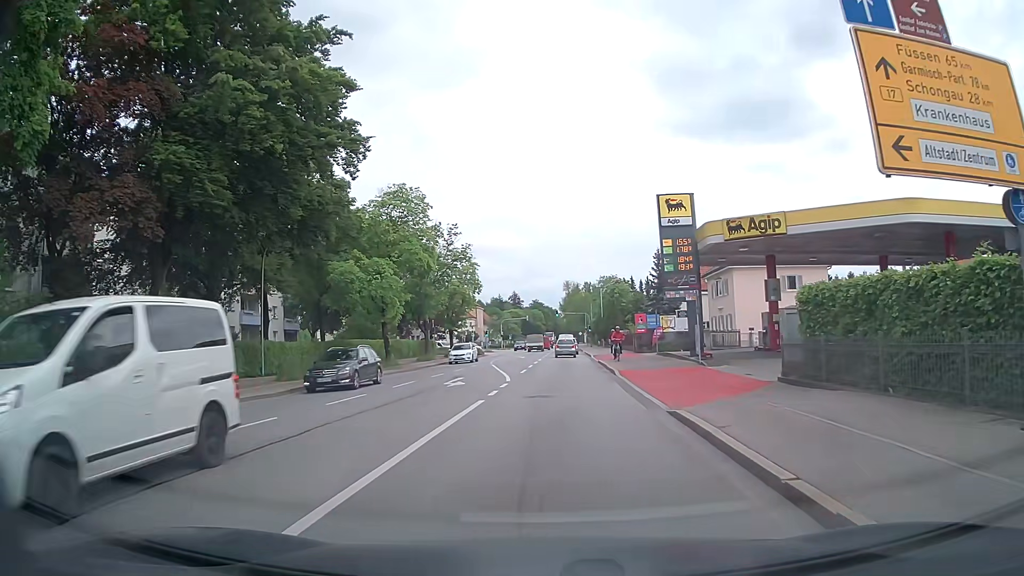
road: secondary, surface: asphalt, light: Day
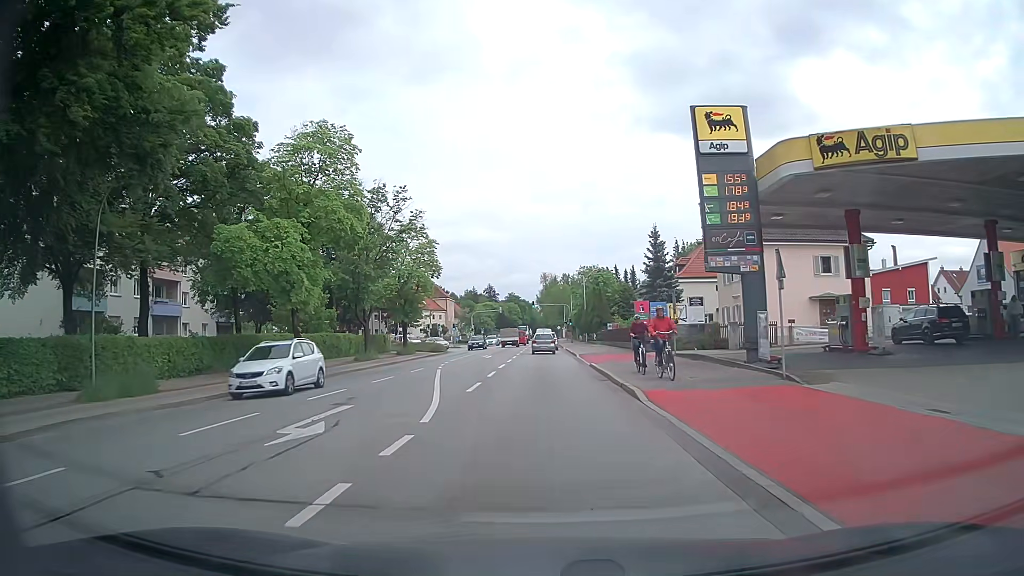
(+0.3, +12.3) m; +3°
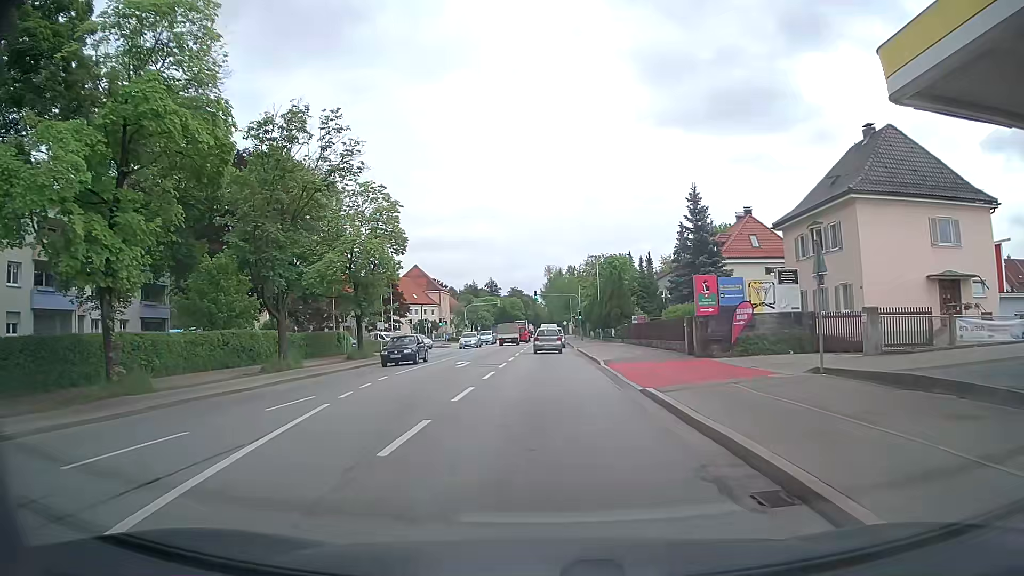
(-0.1, +15.1) m; -1°
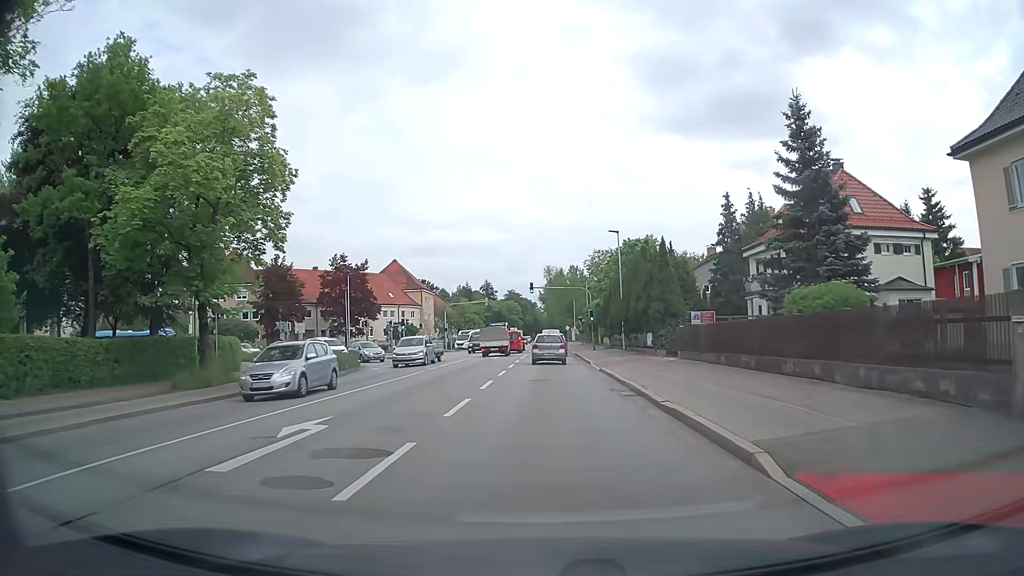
(+0.1, +19.9) m; 0°
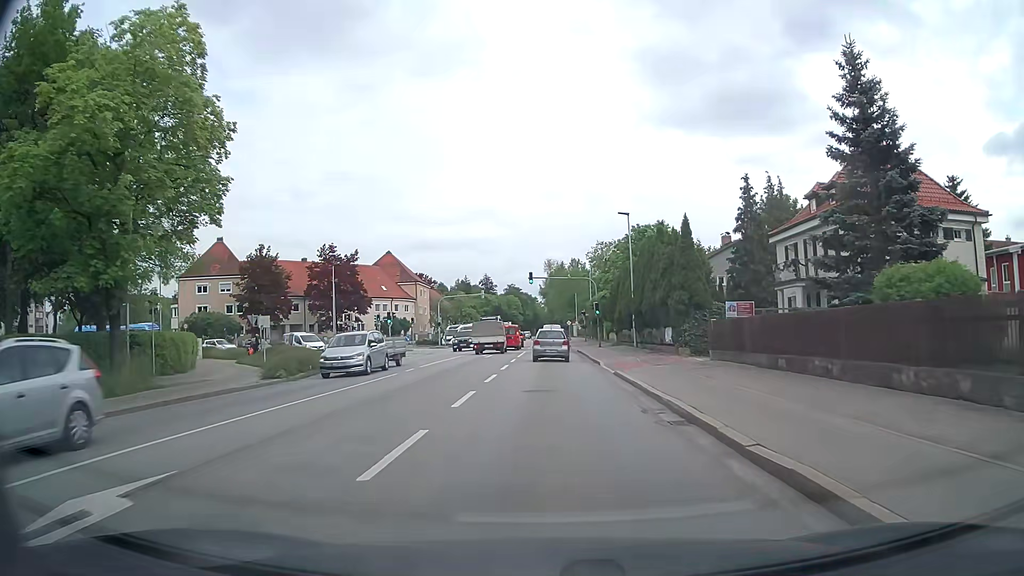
(0.0, +5.4) m; 0°
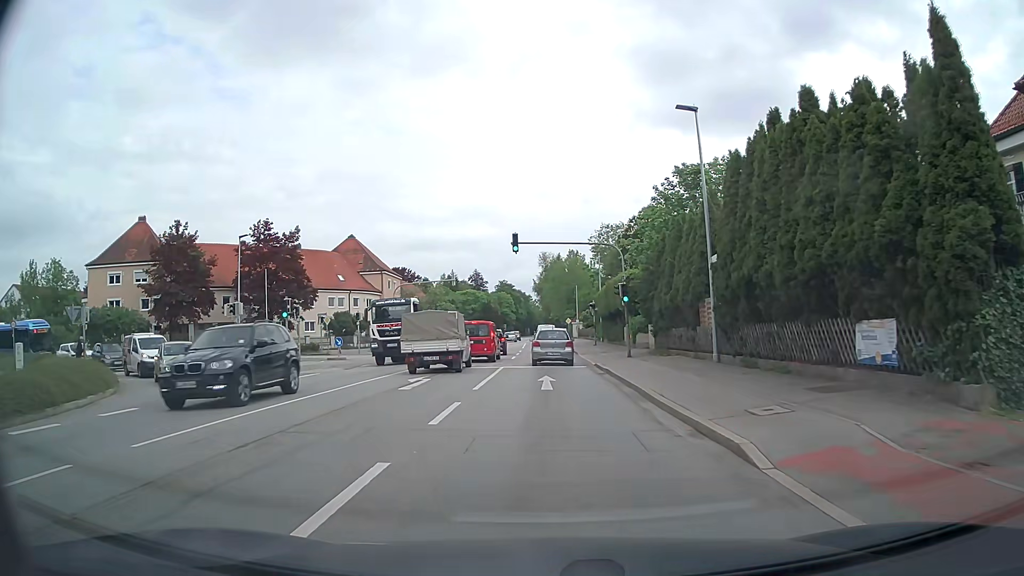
(+0.2, +20.2) m; +1°
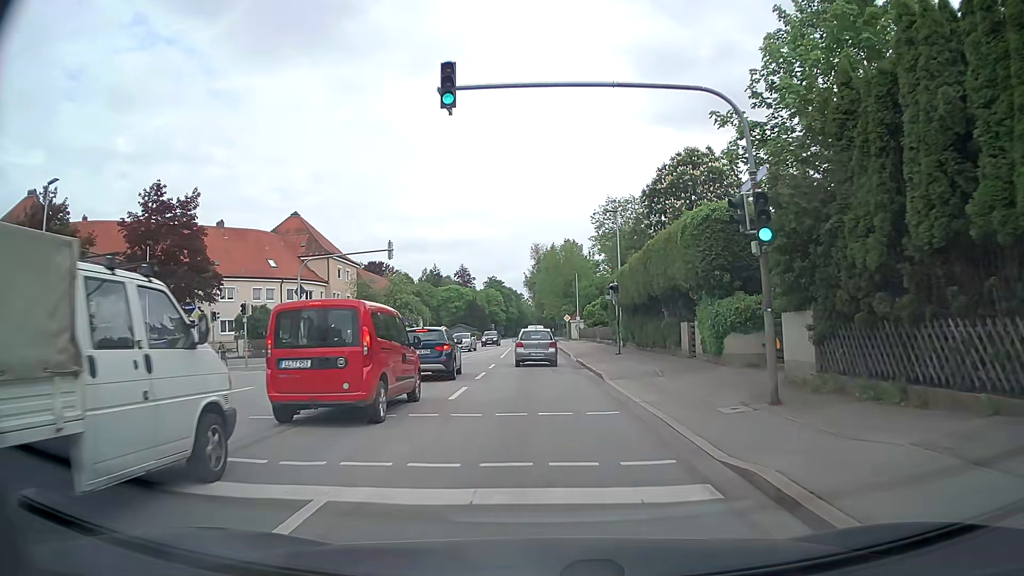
(+0.1, +20.5) m; 0°
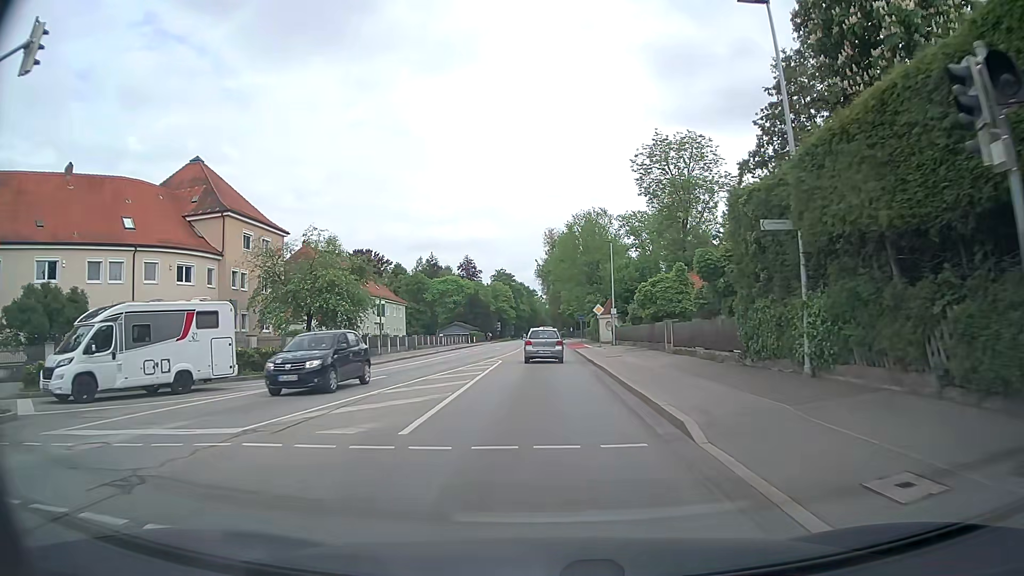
(-0.1, +27.4) m; -1°
(0, +10) (0, +20) (0, +30) (0, +40) (0, +50) (0, +60) (0, +70) (0, +80) (-1, +90) (-1, +100) m
